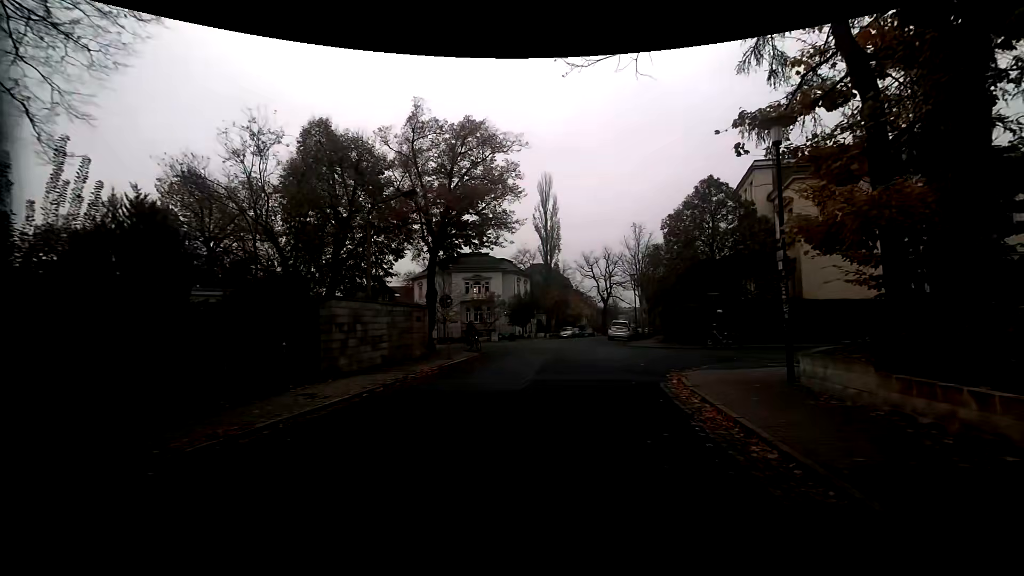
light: Day
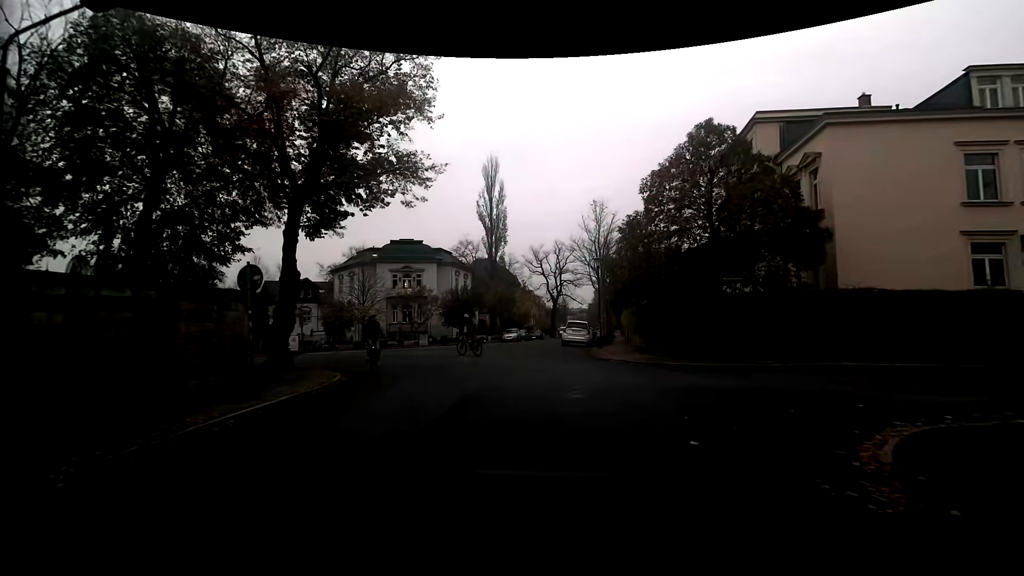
(+1.2, +10.8) m; +7°
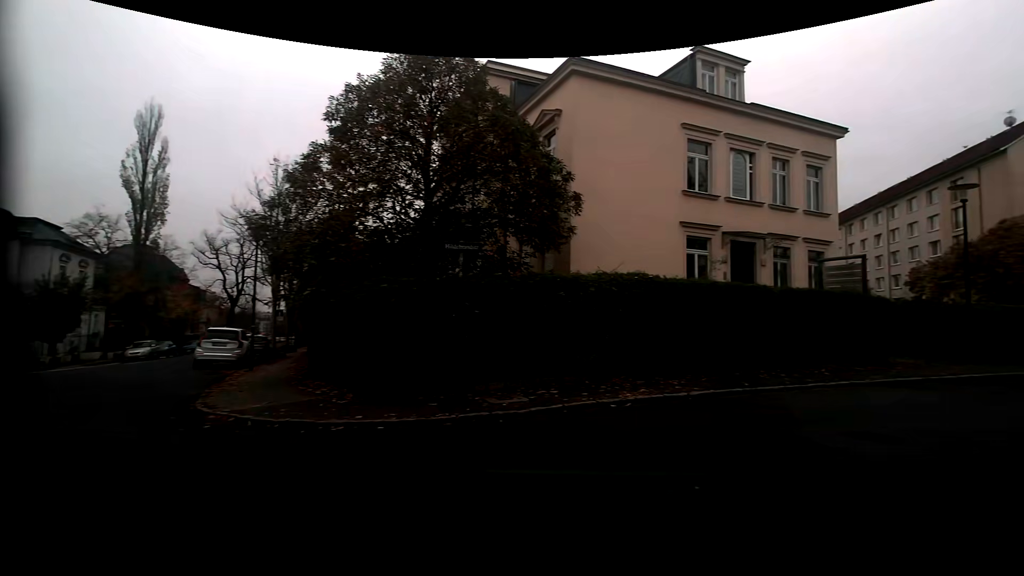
(+1.9, +8.9) m; +33°
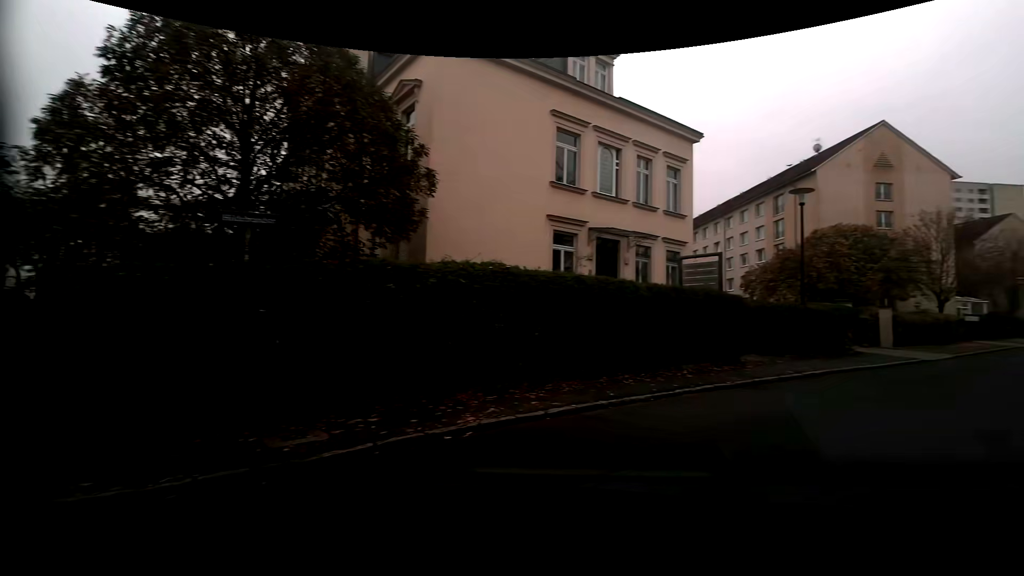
(+0.3, +2.3) m; +16°
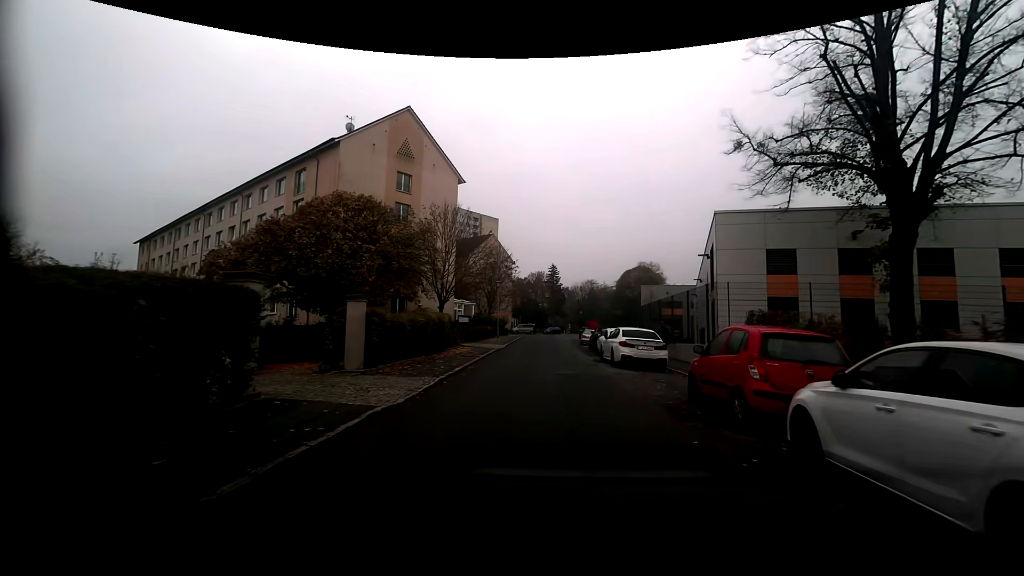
(+8.4, +13.0) m; +47°
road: residential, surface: asphalt
